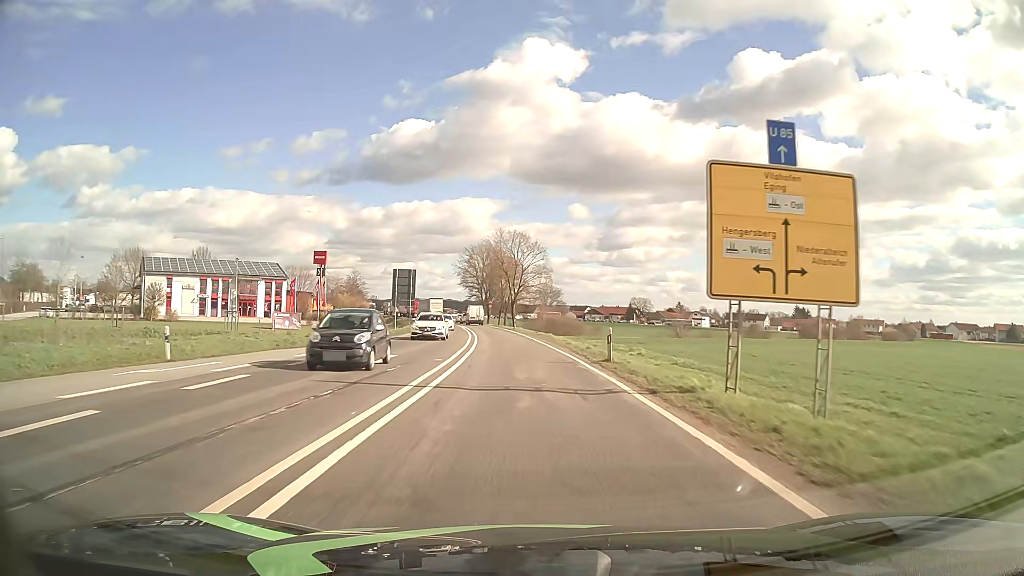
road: primary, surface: asphalt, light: Day
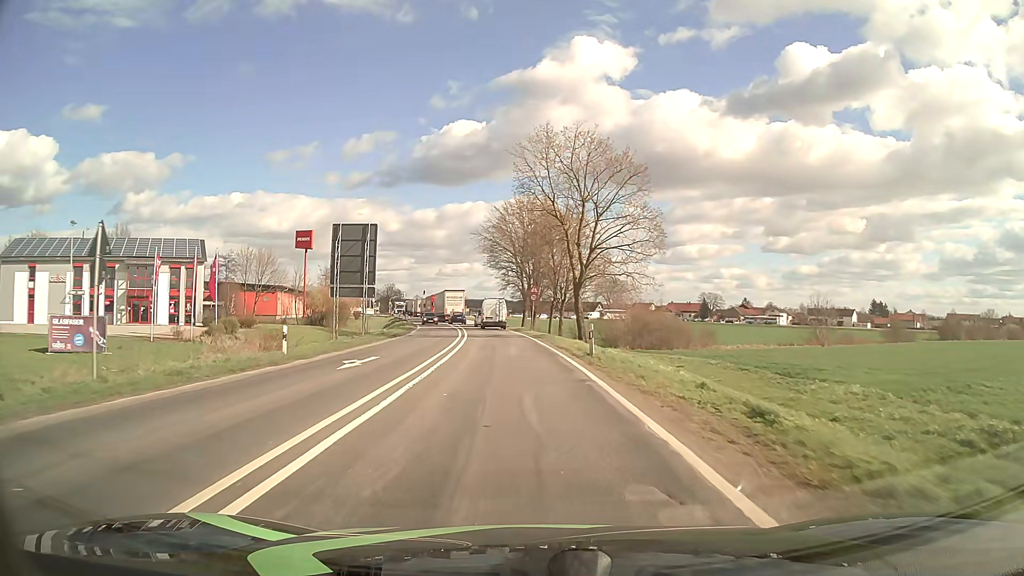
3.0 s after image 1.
(-1.6, +44.5) m; -4°
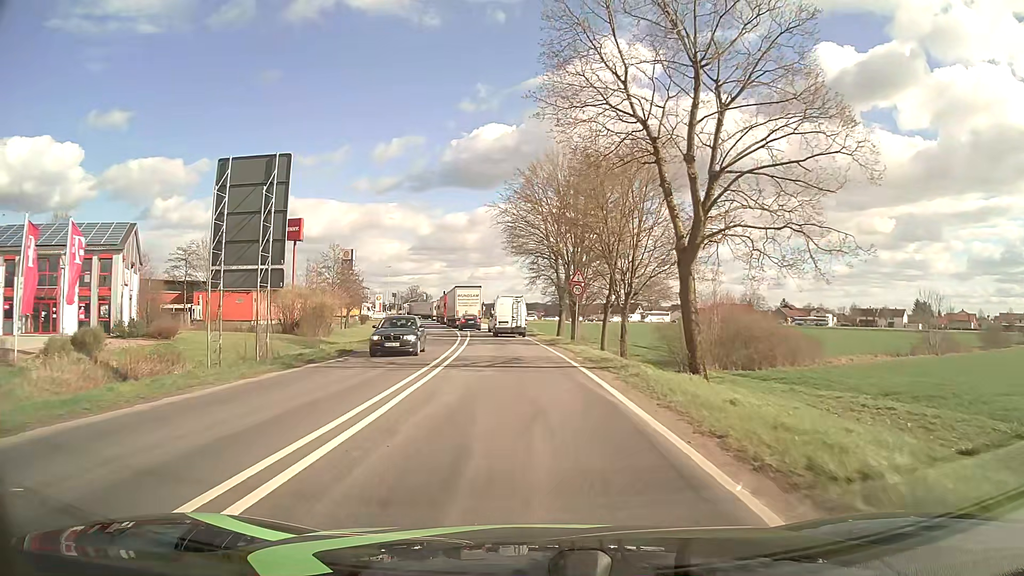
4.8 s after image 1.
(-0.6, +20.3) m; -3°
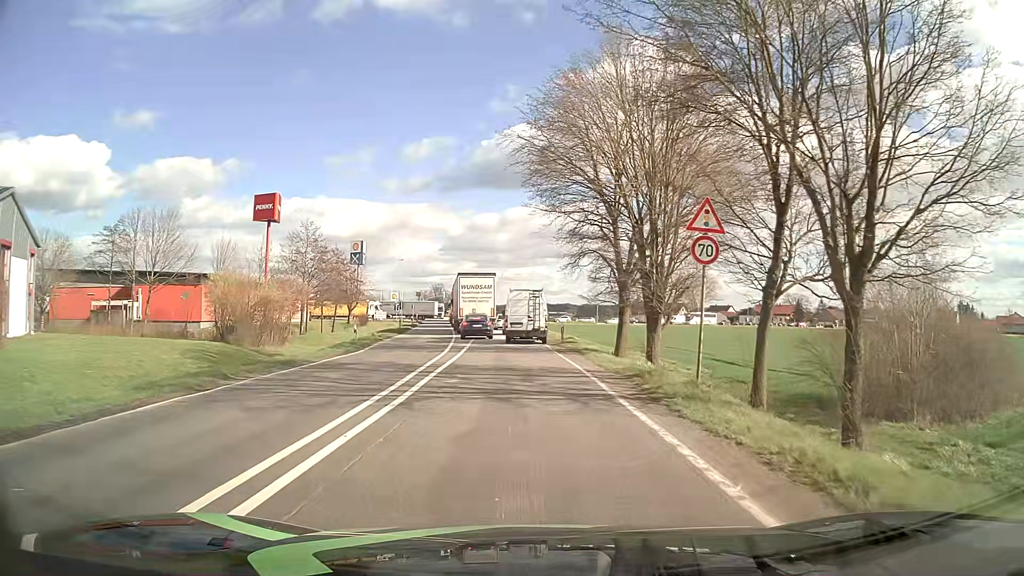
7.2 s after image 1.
(-0.5, +20.7) m; -3°
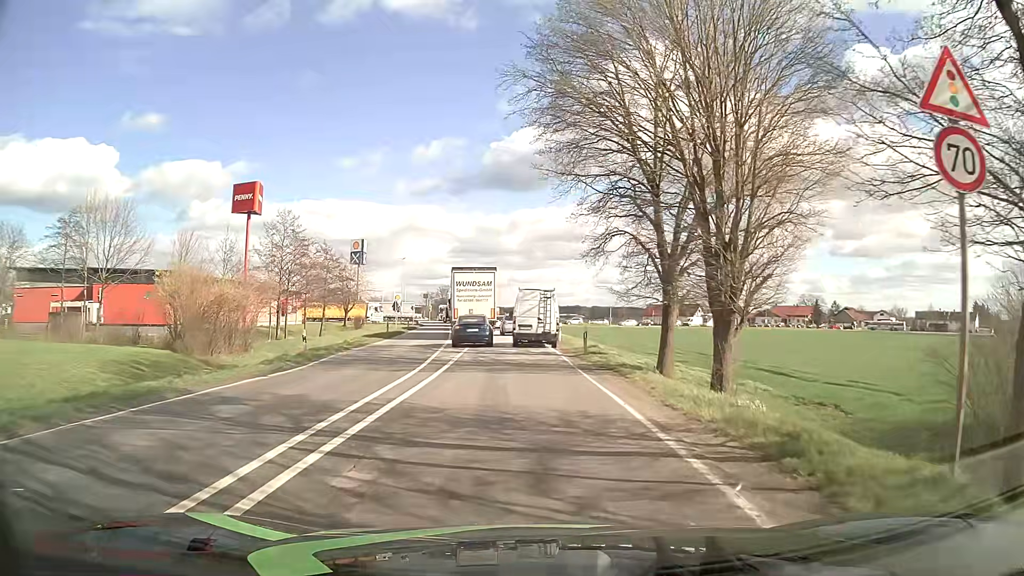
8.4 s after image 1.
(-0.1, +8.4) m; -1°
